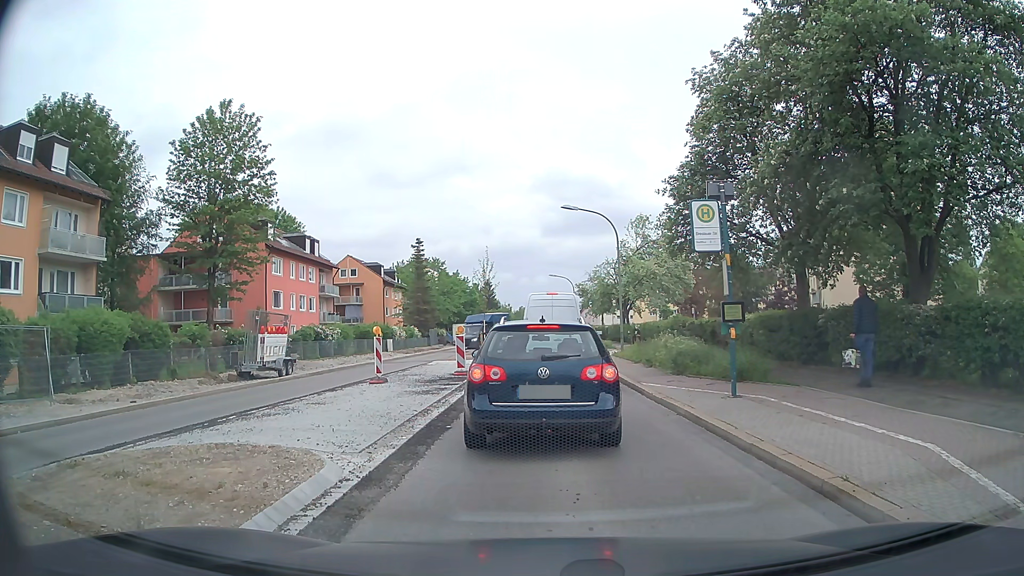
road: secondary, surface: asphalt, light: Day
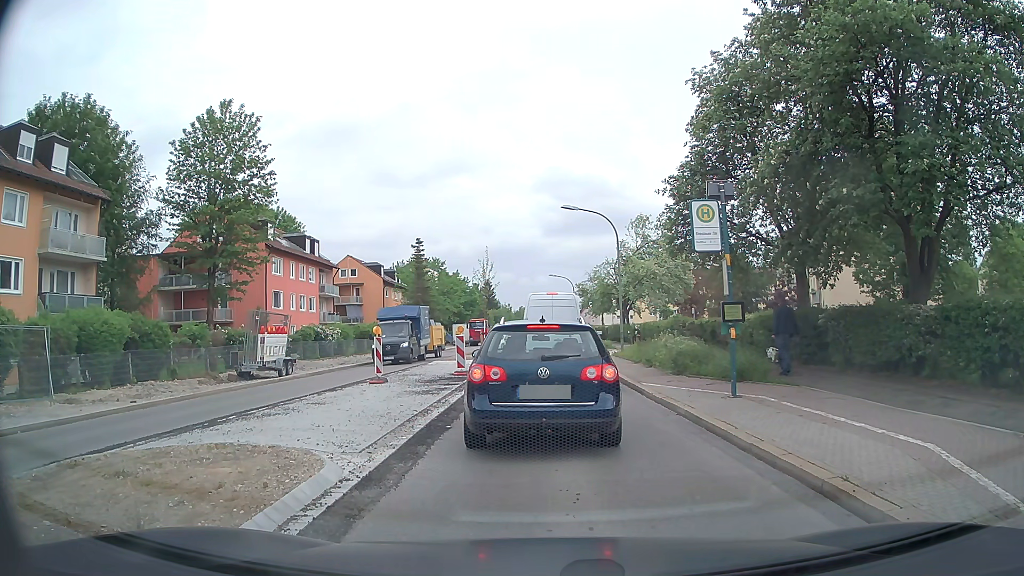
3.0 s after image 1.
(0.0, 0.0) m; 0°
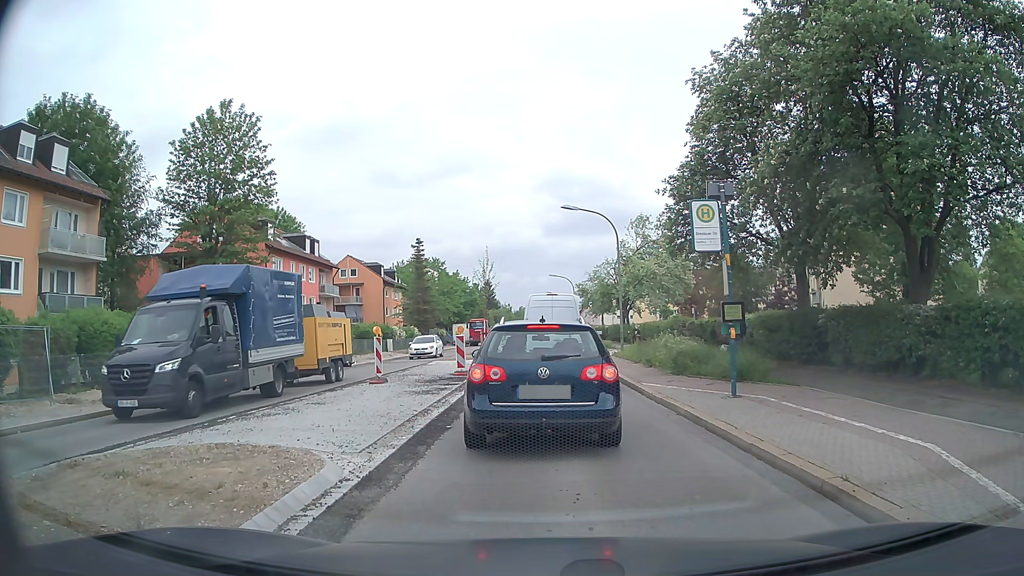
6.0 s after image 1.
(0.0, 0.0) m; 0°
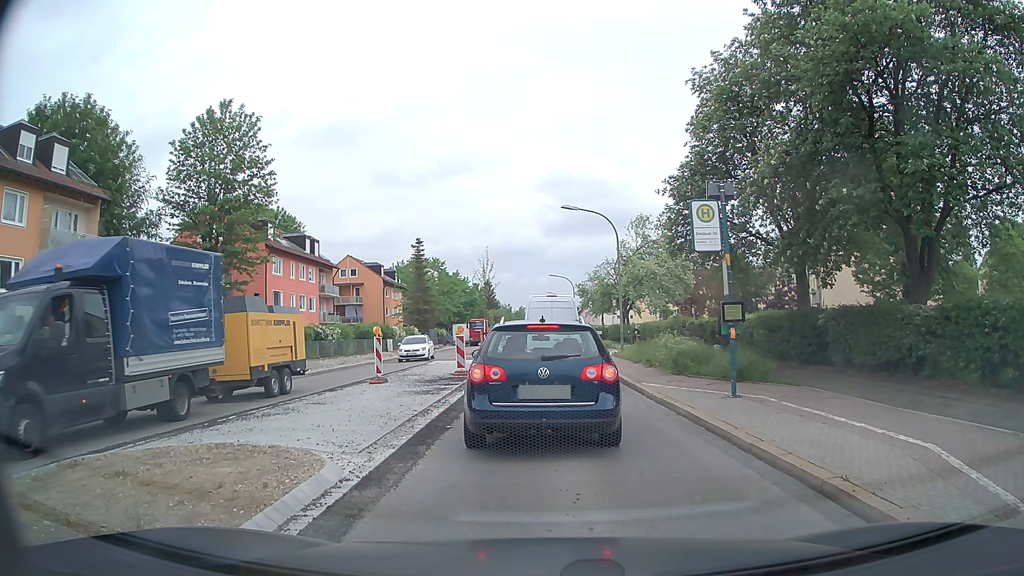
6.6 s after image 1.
(0.0, 0.0) m; 0°
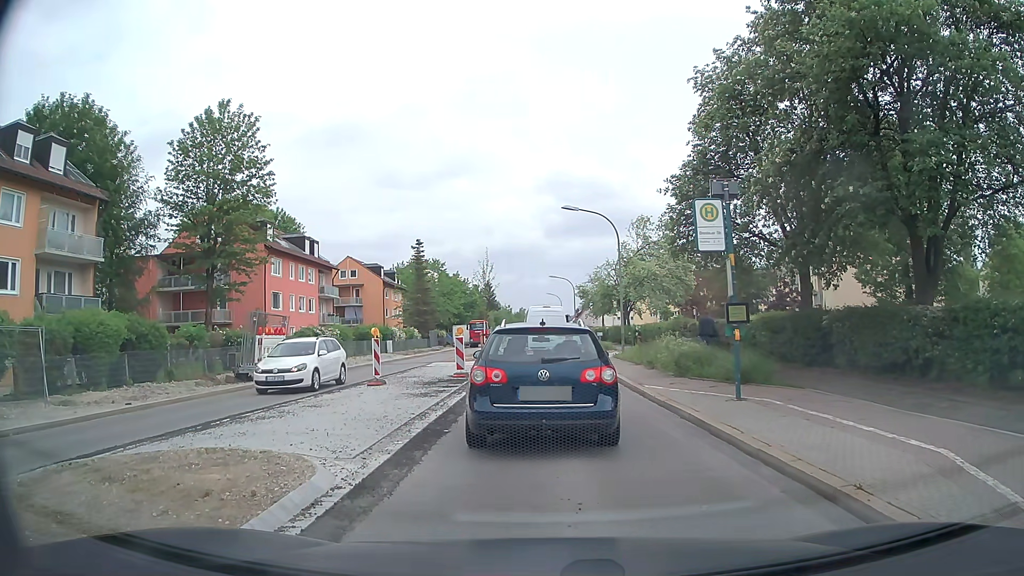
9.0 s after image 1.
(0.0, +0.2) m; 0°
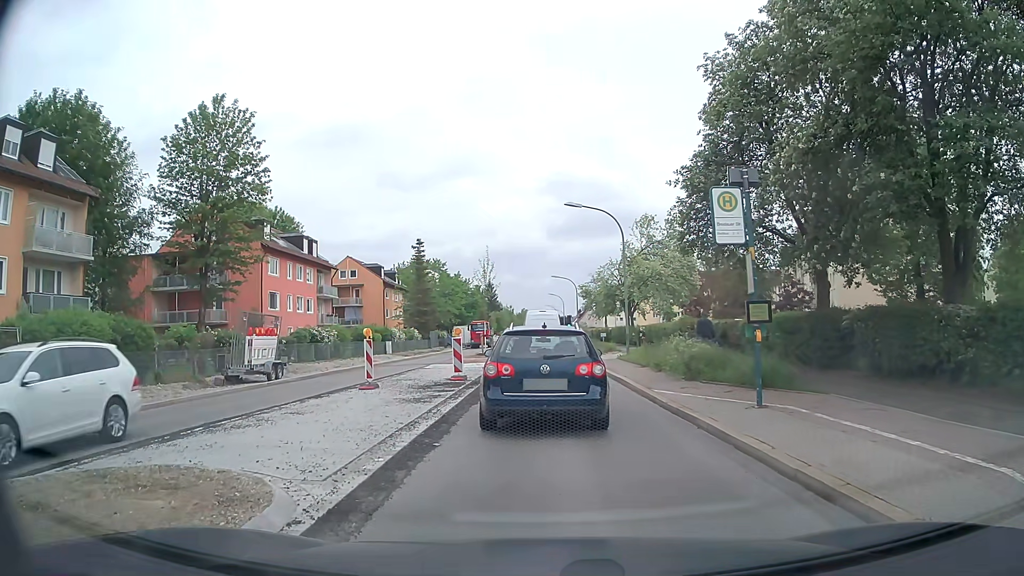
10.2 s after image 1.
(0.0, +1.1) m; 0°
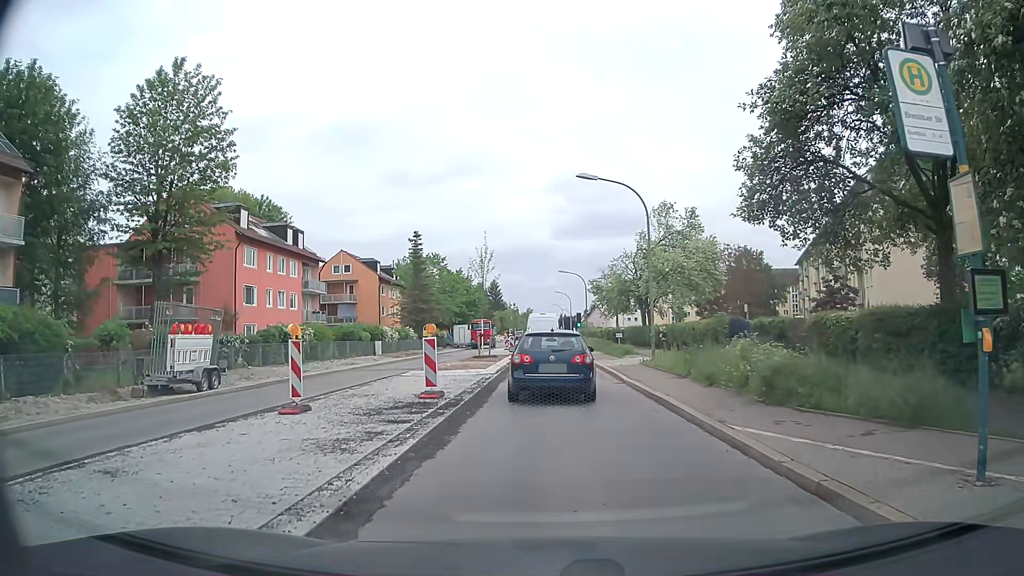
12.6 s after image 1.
(-0.1, +6.0) m; 0°
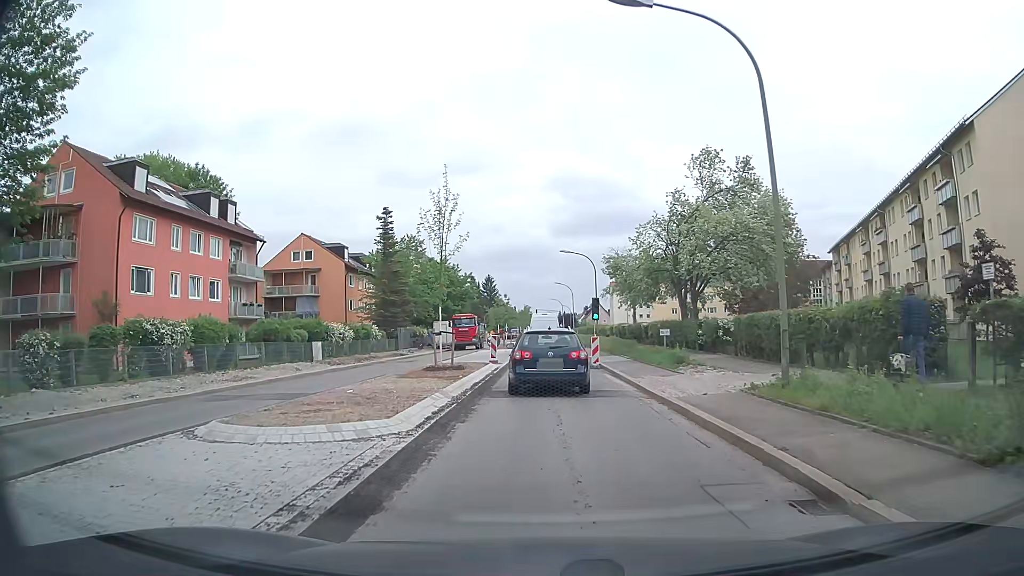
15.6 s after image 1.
(-0.2, +14.8) m; -1°
(0, +10) (0, +20) (0, +30) (0, +40) (0, +50) (0, +60) (0, +70) (0, +80) (0, +90) (0, +100) m
